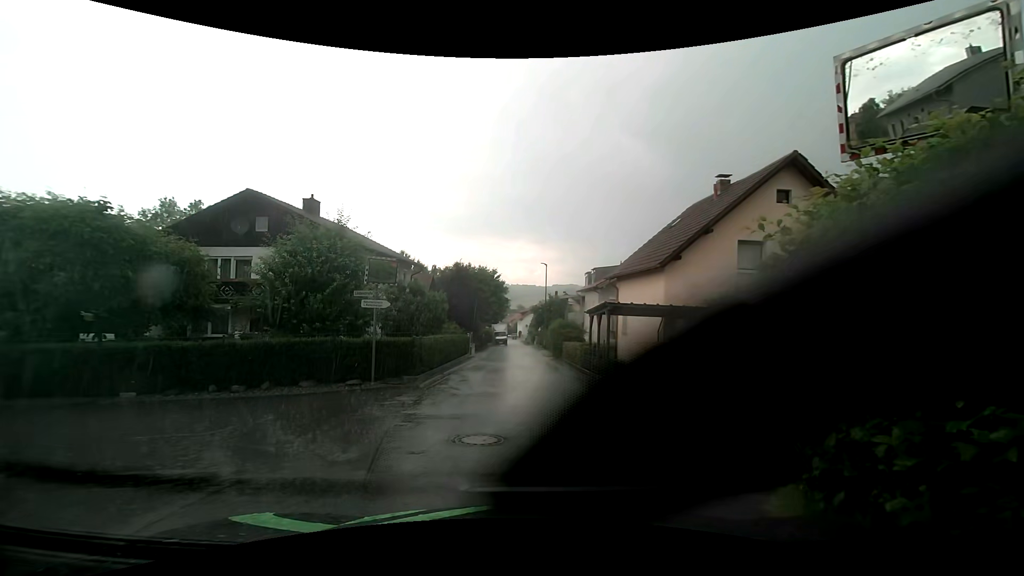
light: Day
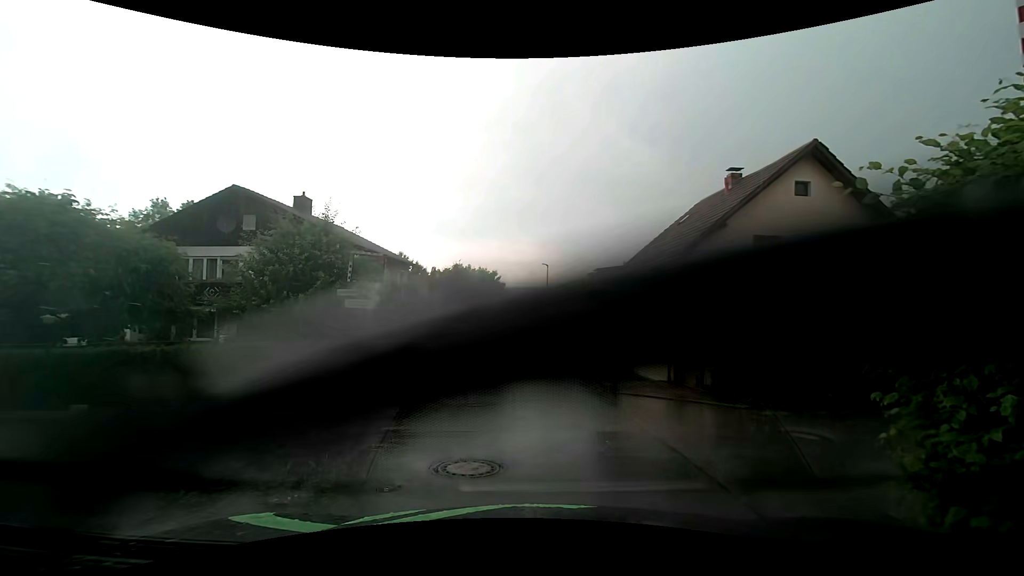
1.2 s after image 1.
(0.0, +1.2) m; 0°
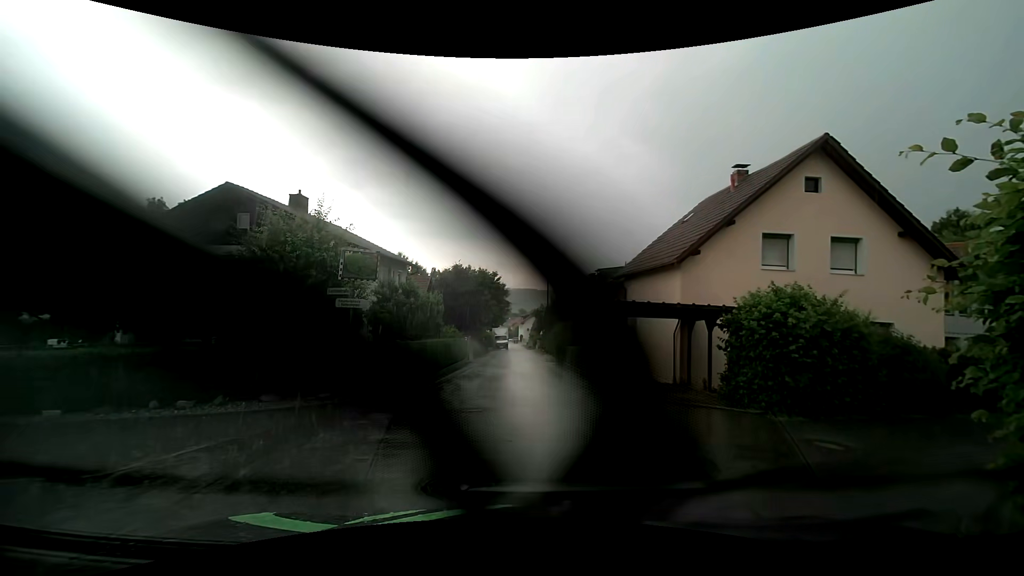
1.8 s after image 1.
(0.0, +0.6) m; 0°
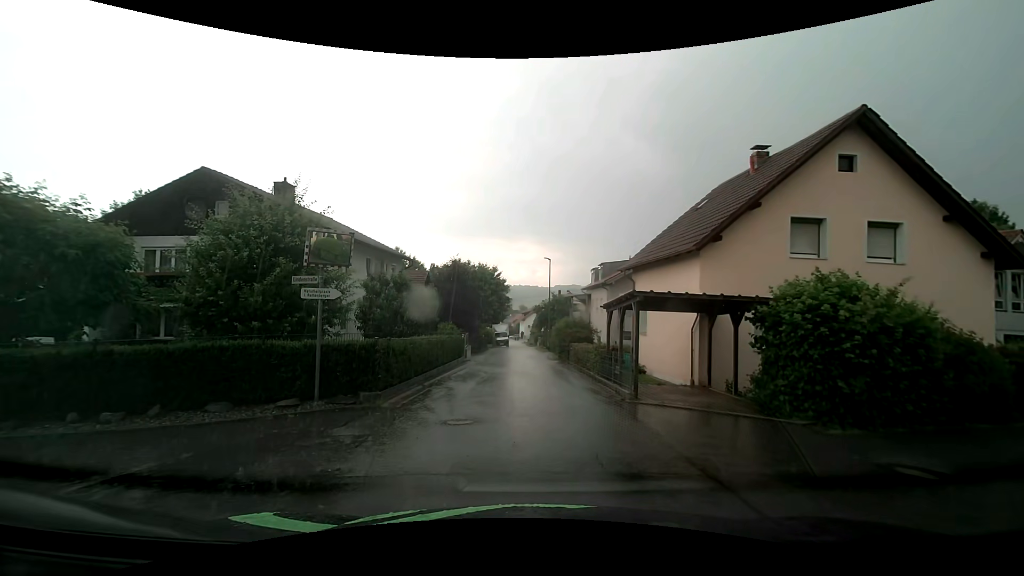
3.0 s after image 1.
(0.0, +1.8) m; -2°
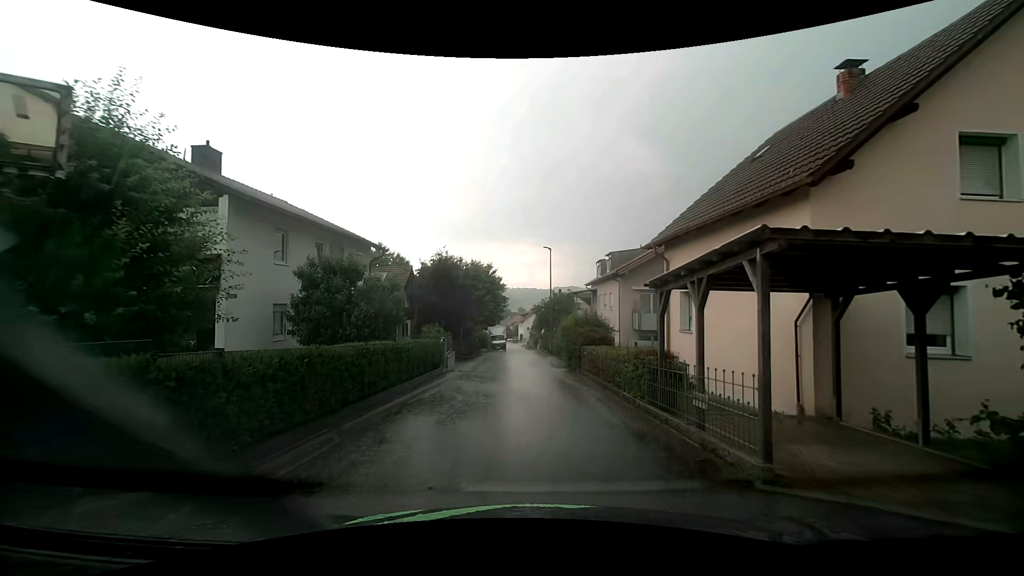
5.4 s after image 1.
(+0.3, +6.2) m; +2°
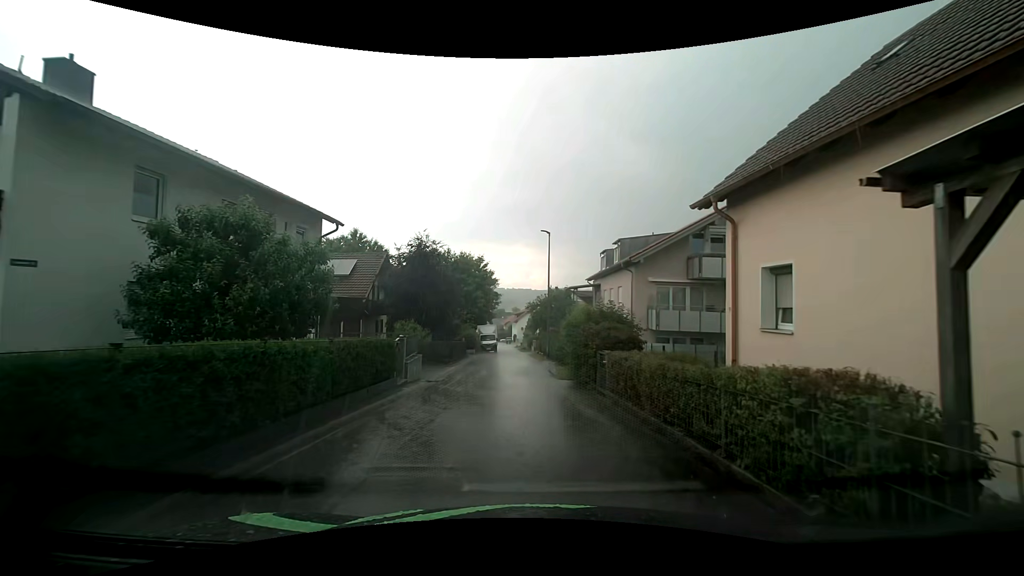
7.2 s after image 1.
(0.0, +6.1) m; +1°
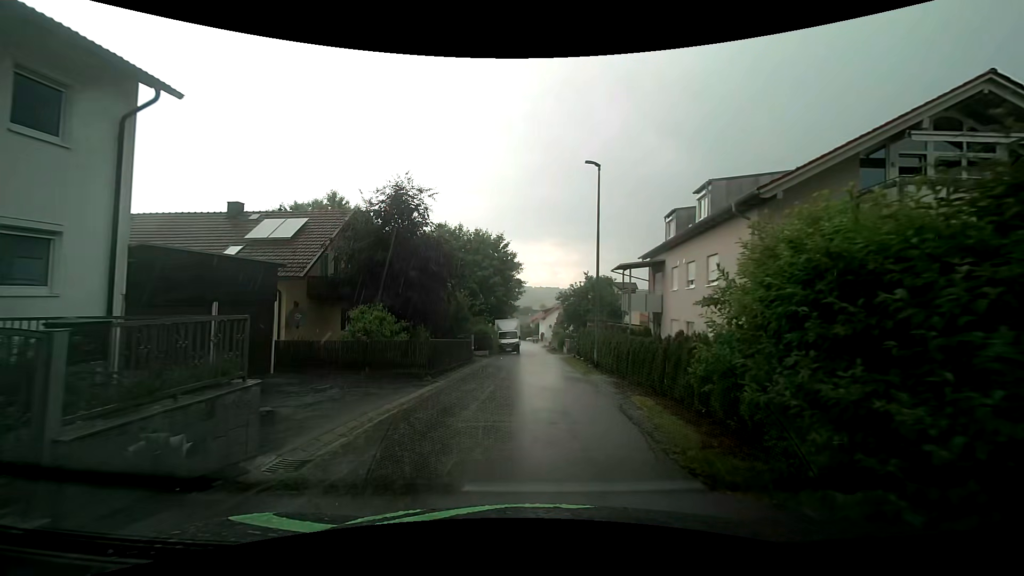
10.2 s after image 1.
(-0.4, +12.3) m; -3°
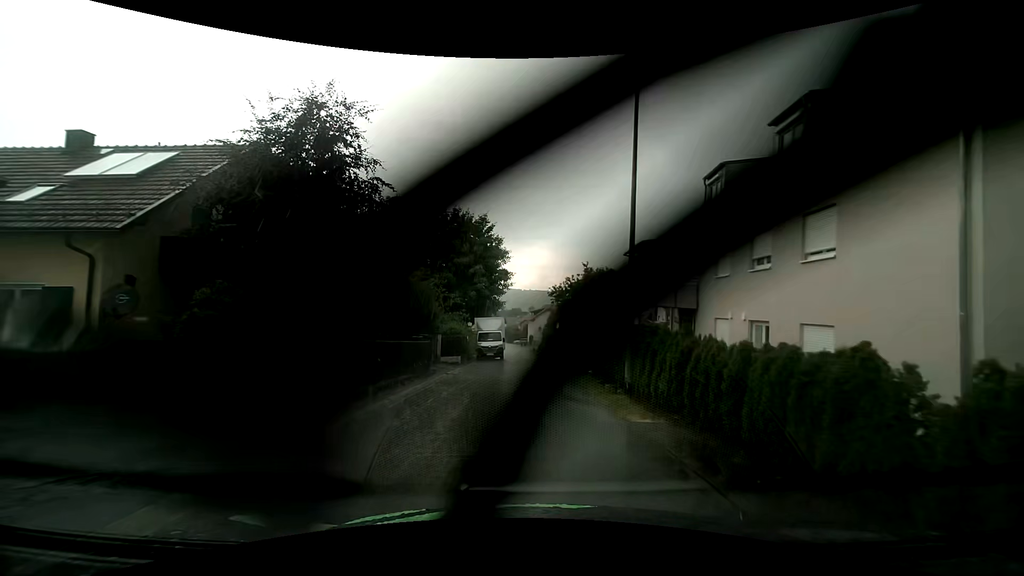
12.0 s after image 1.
(0.0, +8.4) m; +2°
